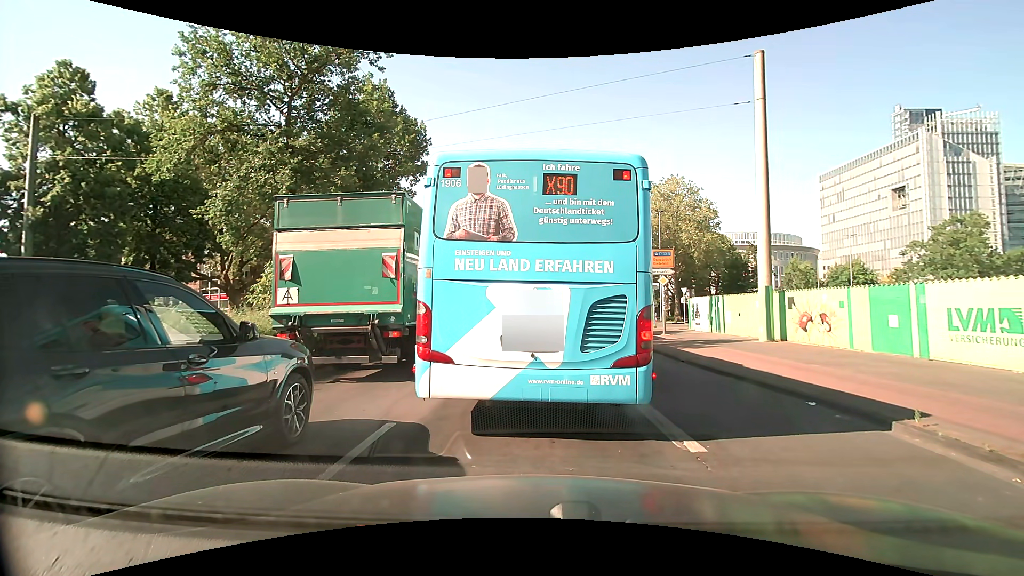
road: secondary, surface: asphalt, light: Day
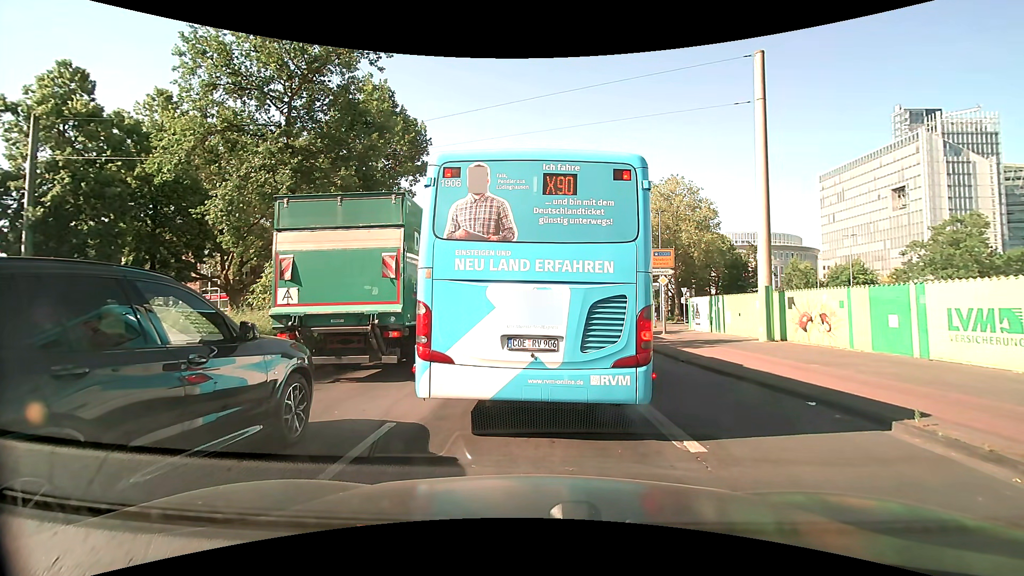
(0.0, 0.0) m; 0°
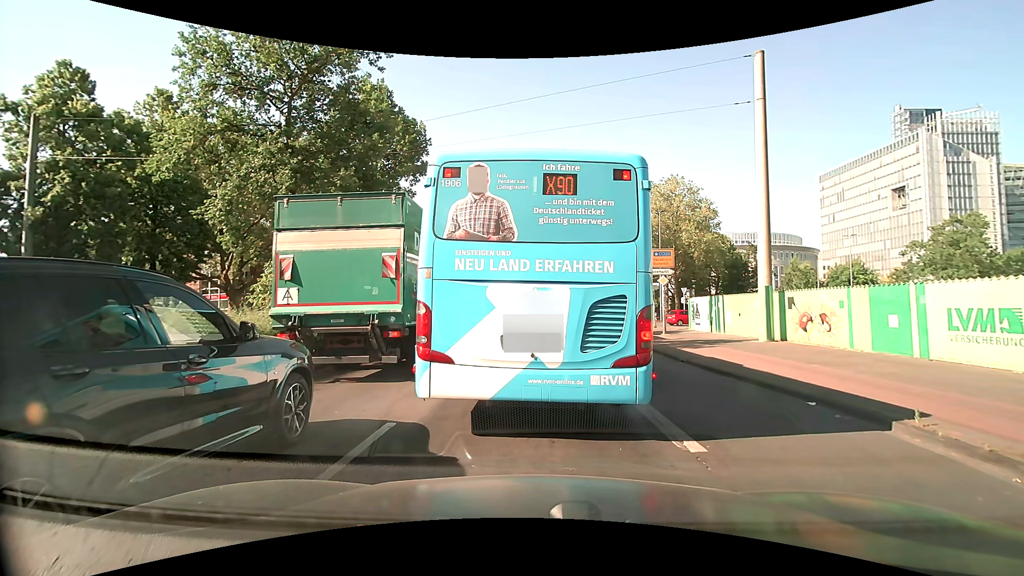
(0.0, 0.0) m; 0°
